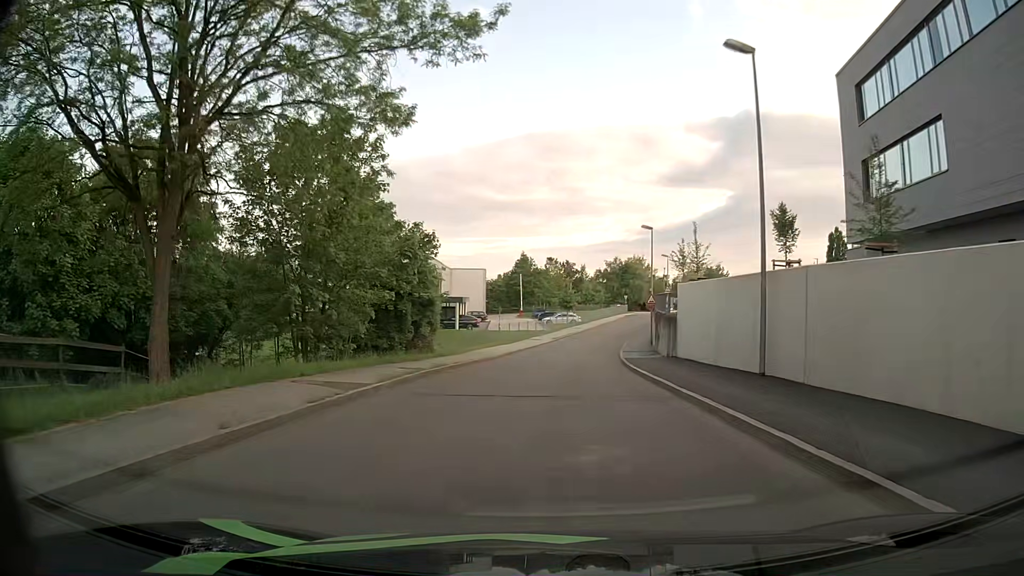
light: Day
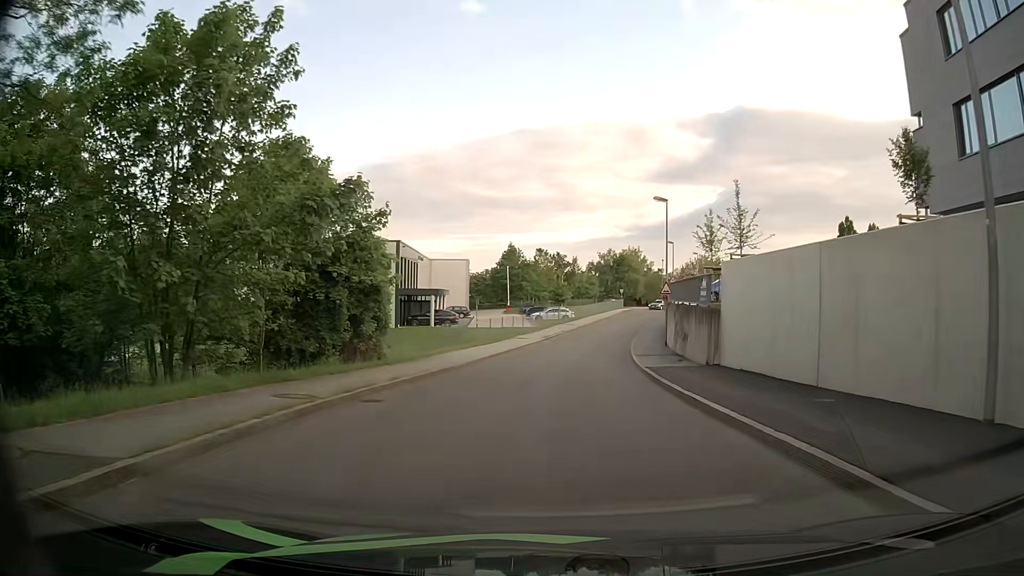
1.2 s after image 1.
(0.0, +9.1) m; 0°
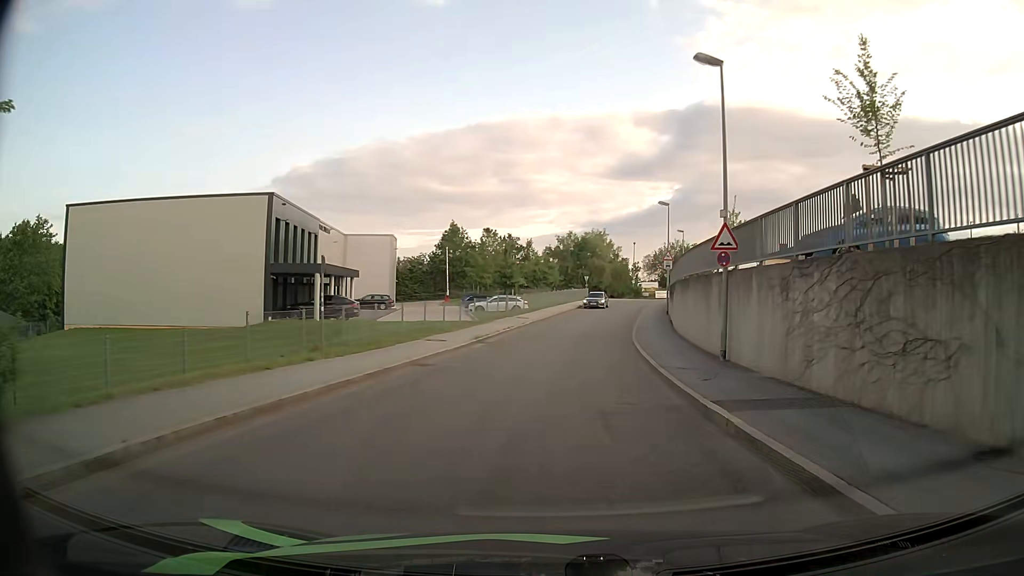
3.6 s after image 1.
(+0.9, +19.7) m; +5°
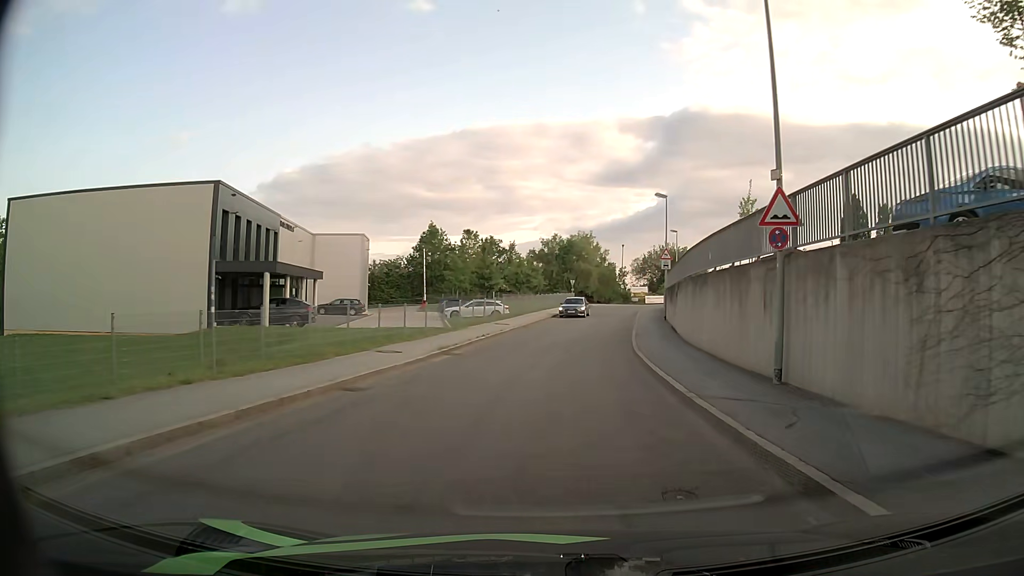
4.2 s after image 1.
(0.0, +5.3) m; +1°
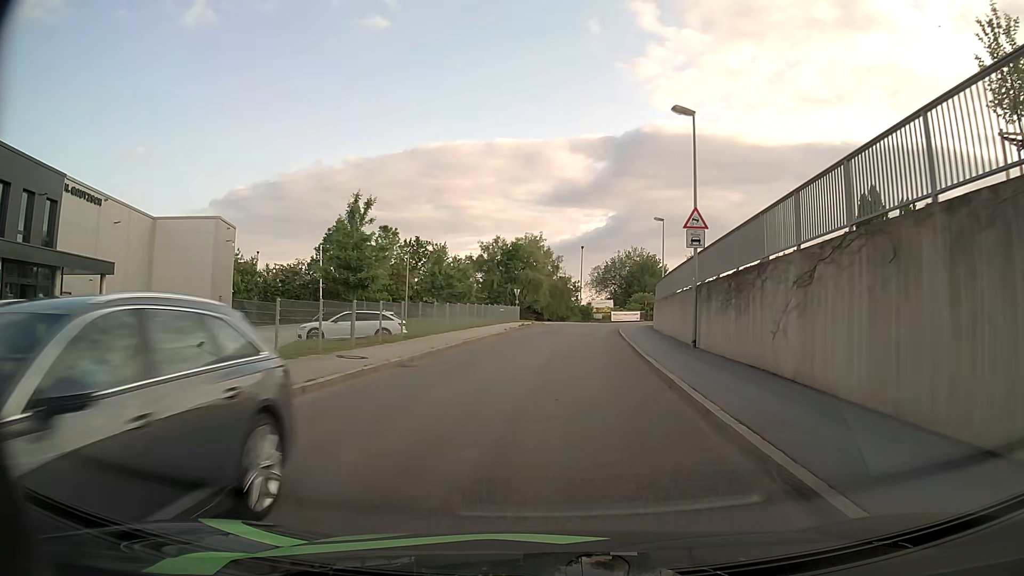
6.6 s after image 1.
(+0.7, +20.7) m; +4°
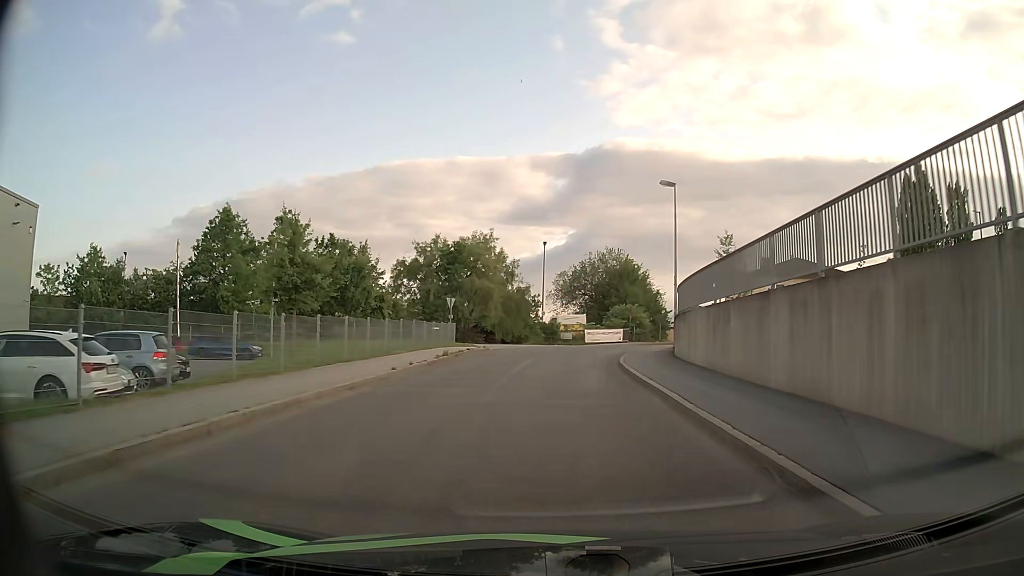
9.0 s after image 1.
(+0.7, +19.2) m; +4°
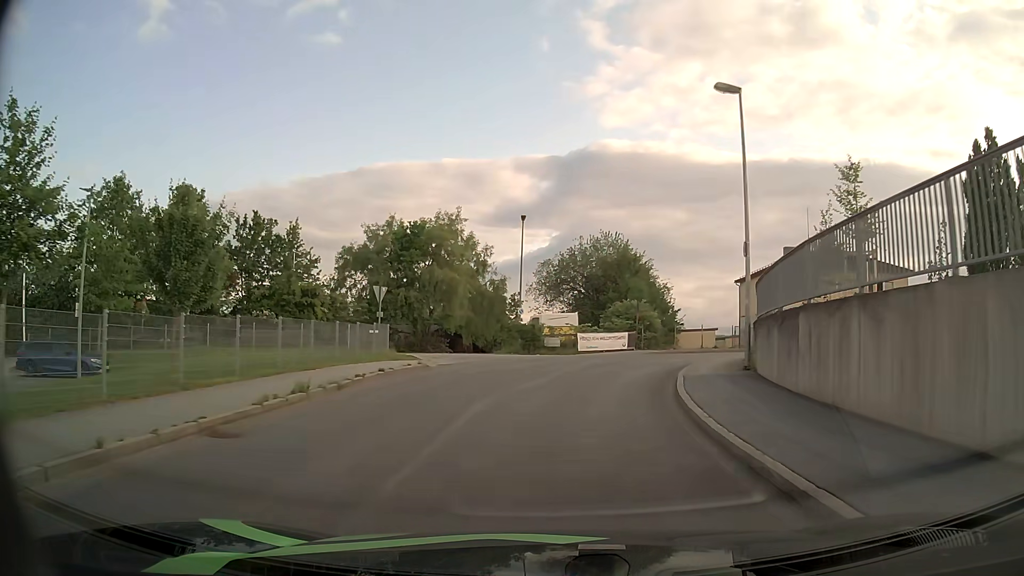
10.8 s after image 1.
(+0.2, +14.1) m; +1°
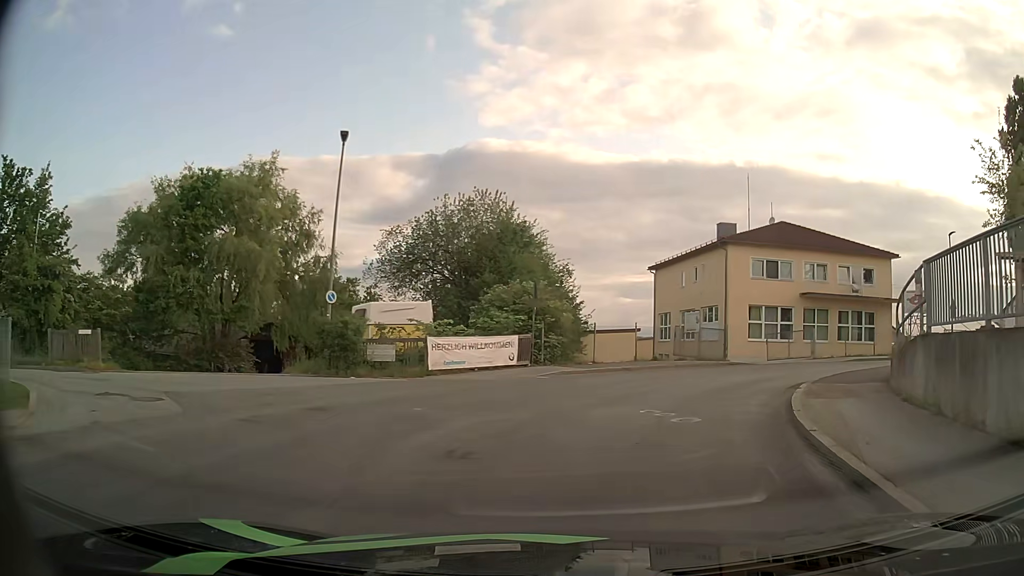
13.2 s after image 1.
(+1.2, +17.6) m; +11°
(+1, +10) (+5, +19) (+12, +26) (+21, +31) (+31, +34) (+40, +37) (+50, +39) (+60, +42) (+69, +44) (+79, +47) m
